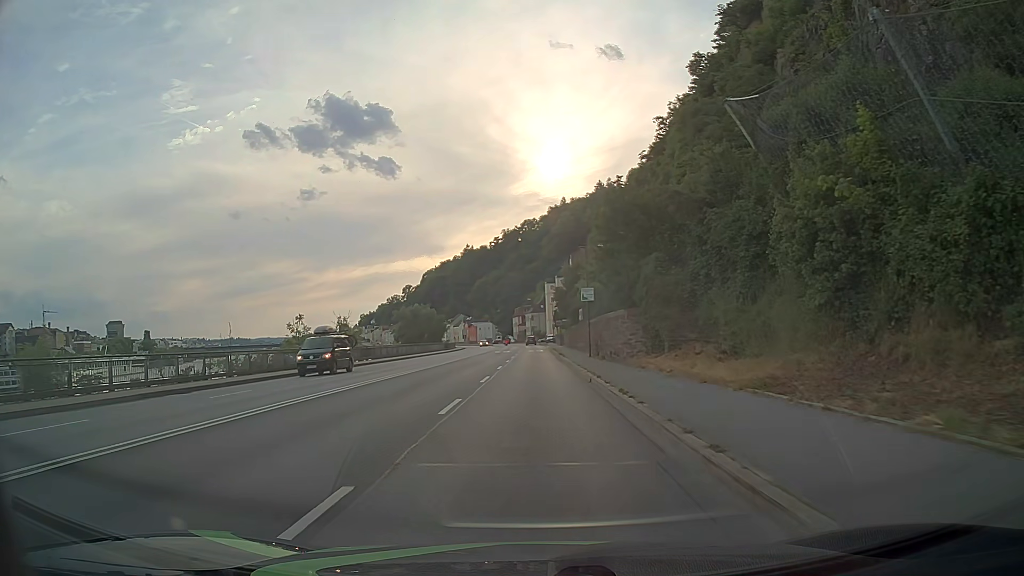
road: primary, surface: asphalt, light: Day
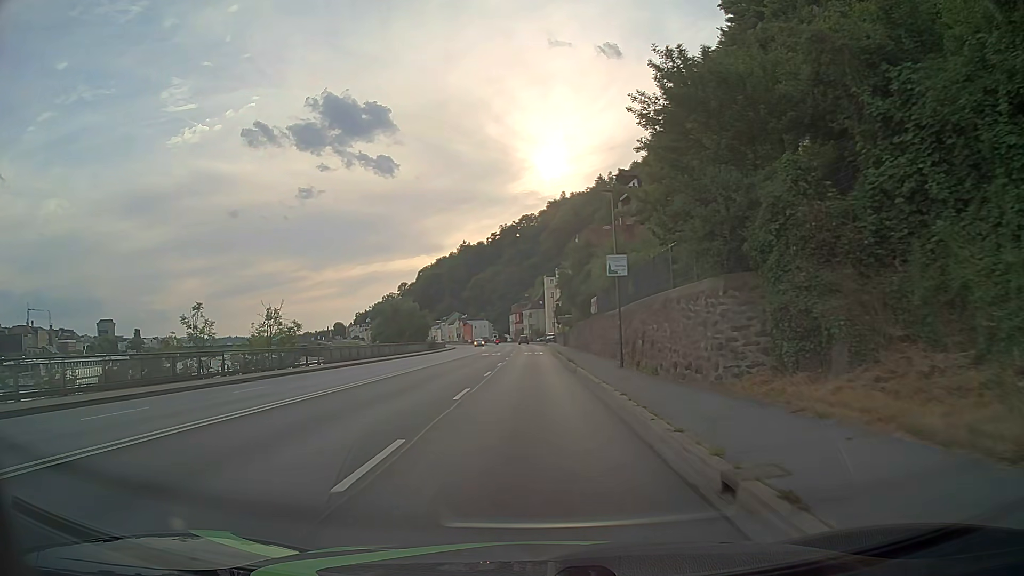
(0.0, +15.2) m; 0°
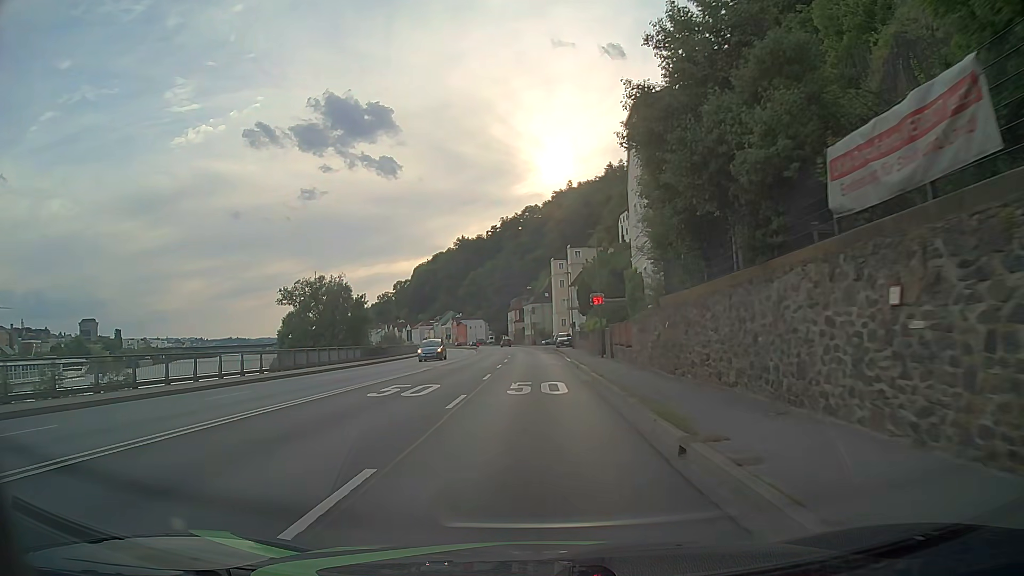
(-0.1, +38.0) m; 0°
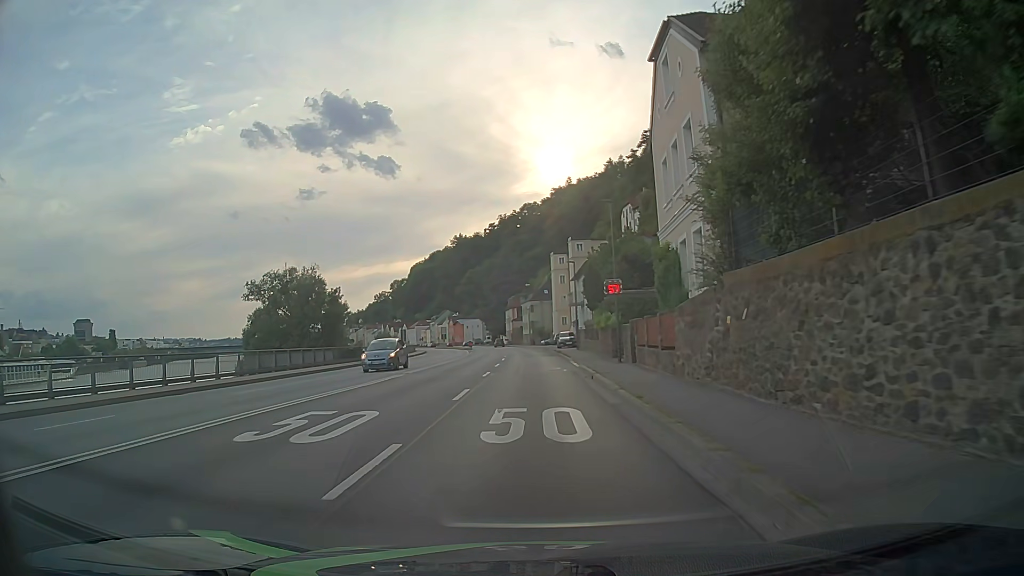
(0.0, +7.6) m; 0°
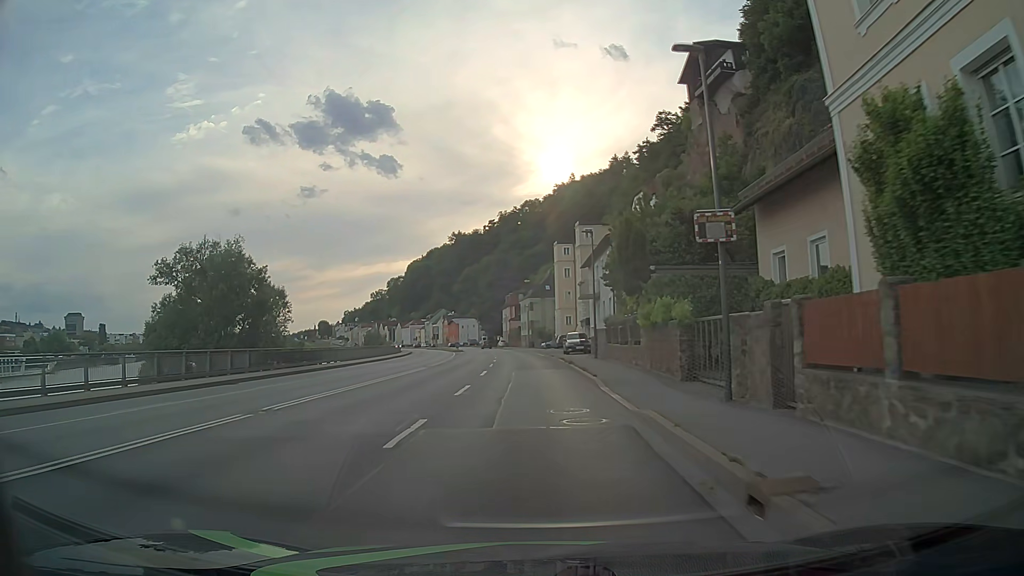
(0.0, +15.2) m; 0°
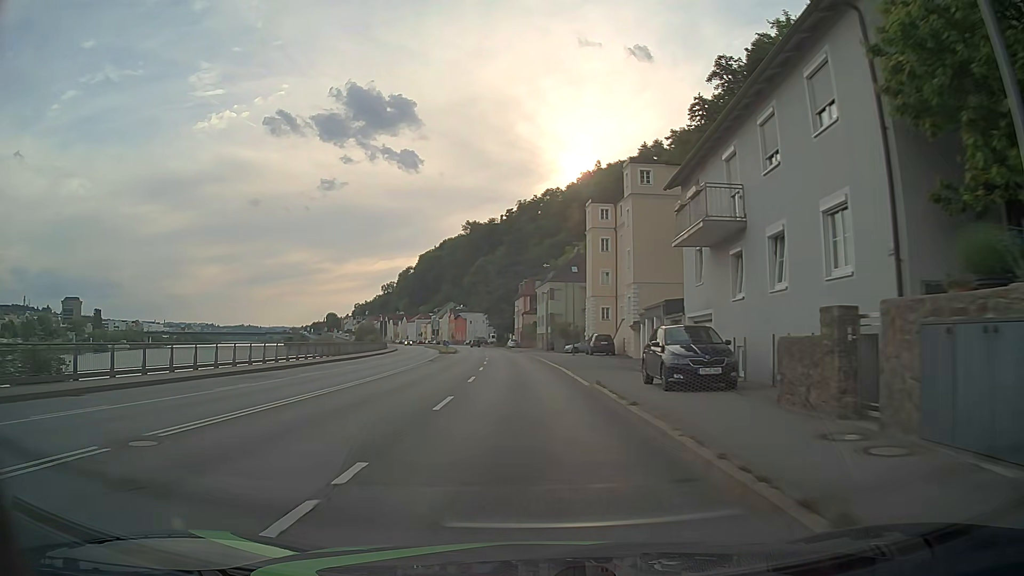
(-0.4, +30.4) m; -1°
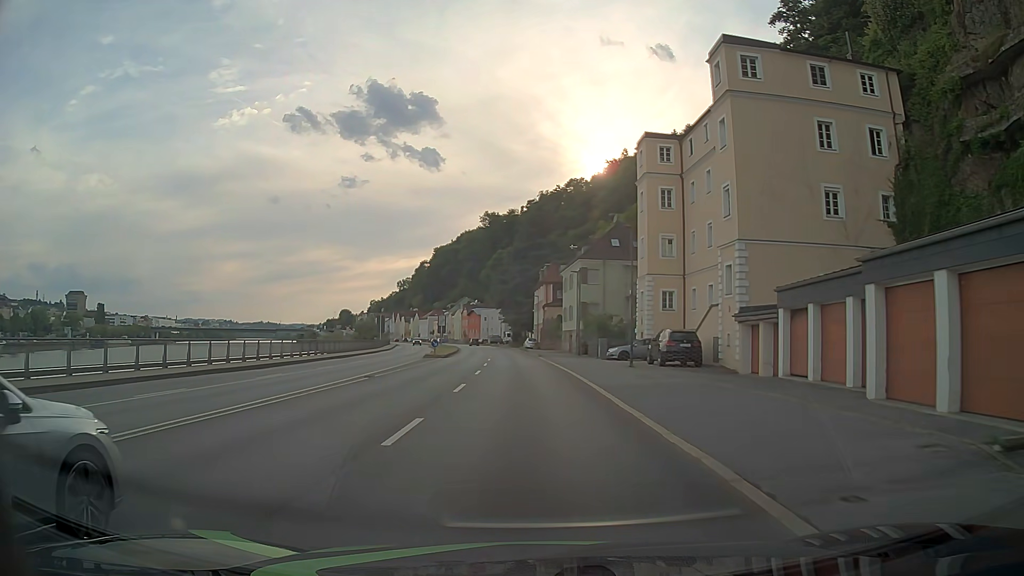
(-0.4, +22.9) m; -2°
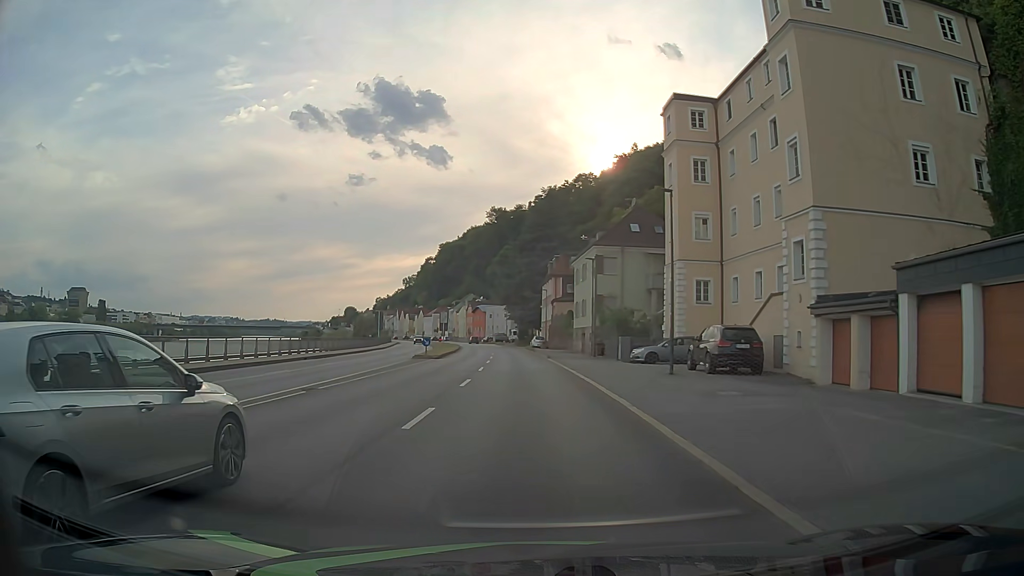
(0.0, +7.6) m; -1°
(0, +10) (0, +20) (0, +30) (-1, +40) (-1, +50) (-2, +60) (-2, +70) (-3, +80) (-4, +90) (-5, +100) m
